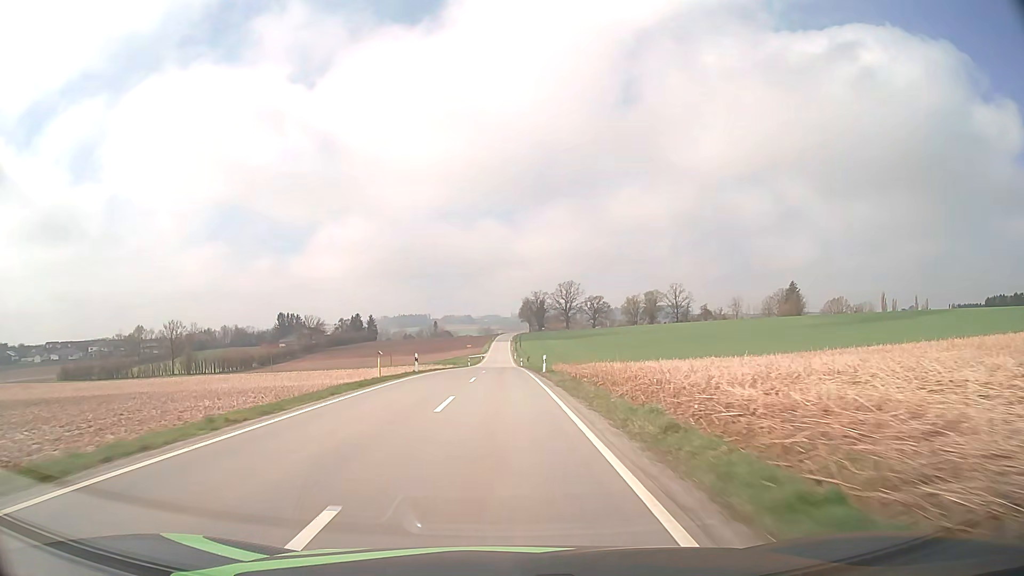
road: tertiary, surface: asphalt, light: Day
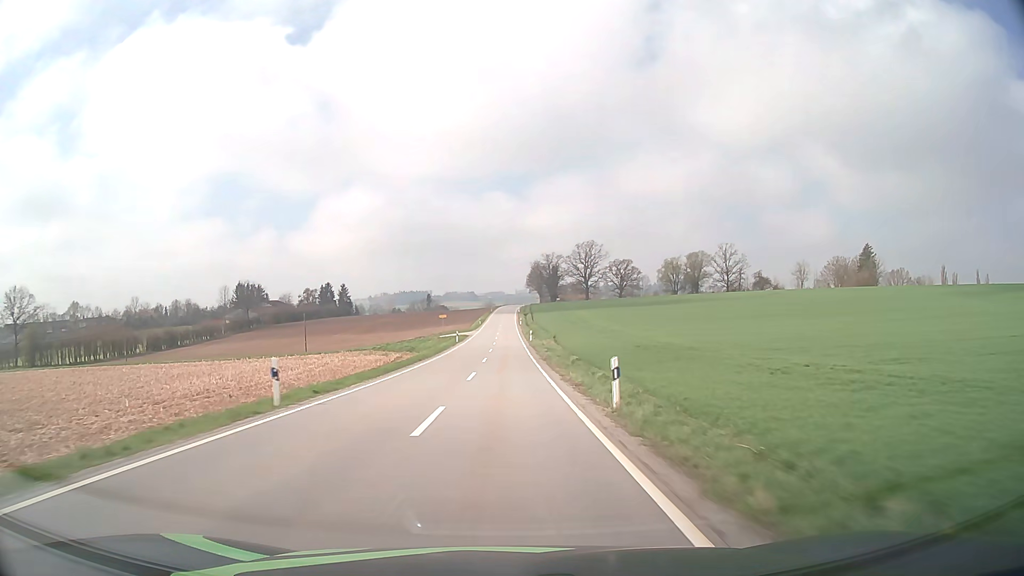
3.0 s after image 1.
(-0.2, +75.4) m; 0°
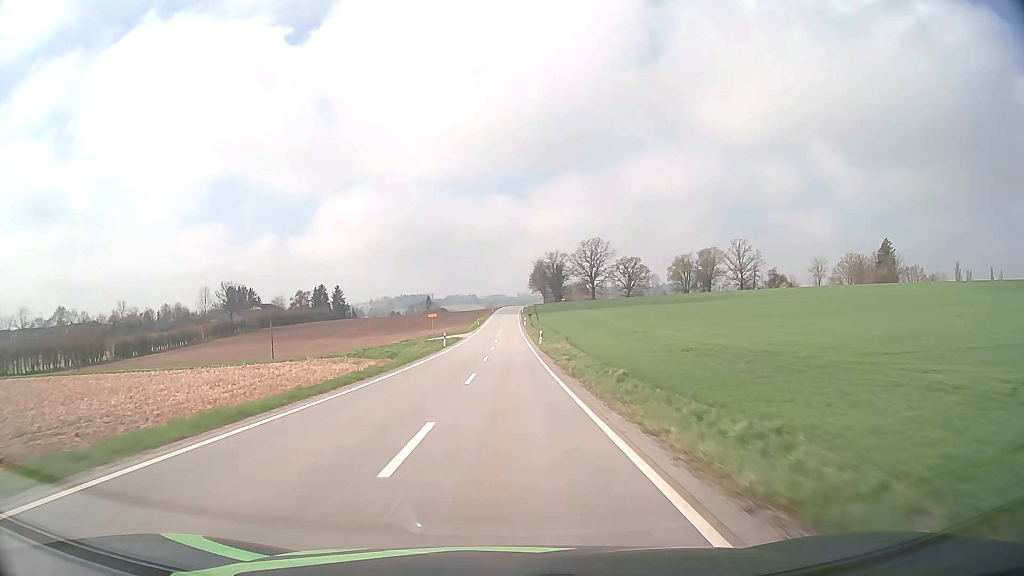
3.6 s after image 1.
(0.0, +14.8) m; 0°
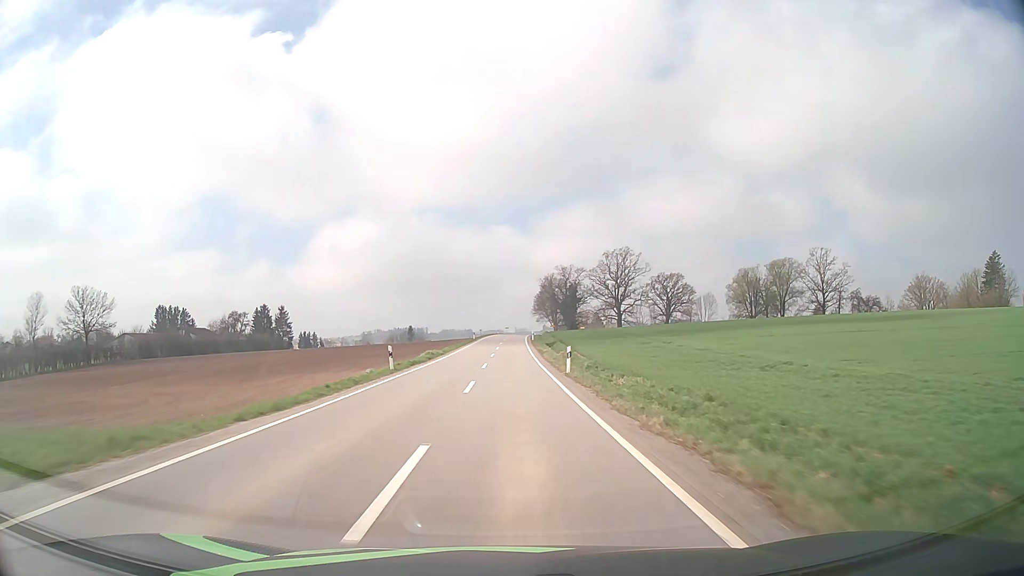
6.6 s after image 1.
(+0.1, +73.5) m; 0°
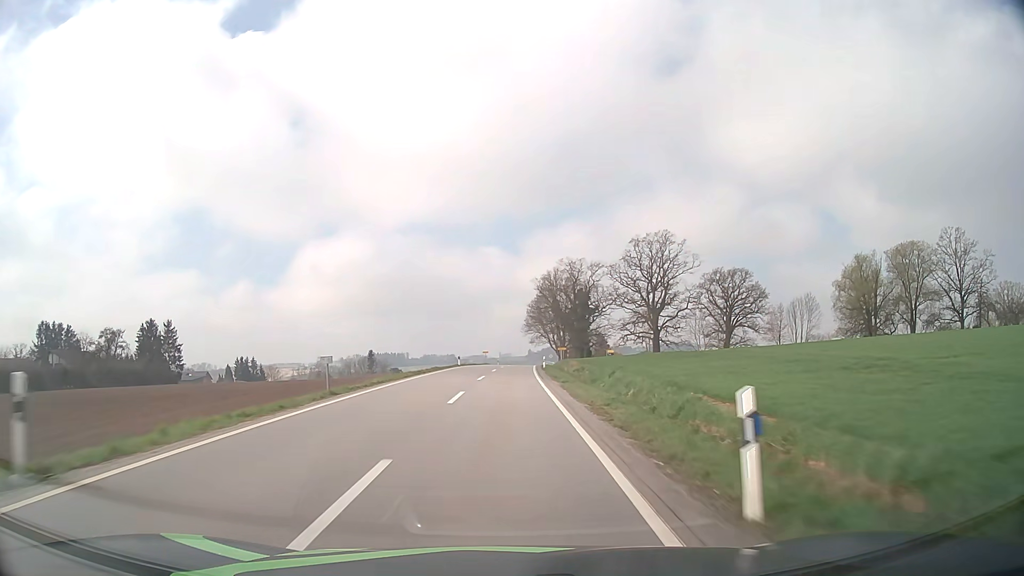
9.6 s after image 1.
(+0.9, +72.8) m; +1°
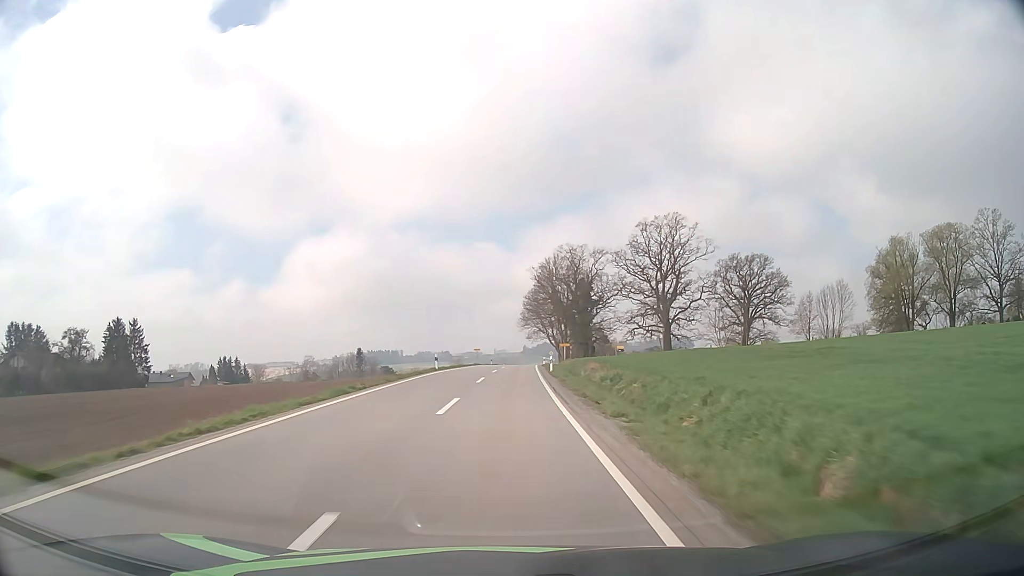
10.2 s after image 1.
(0.0, +14.3) m; 0°
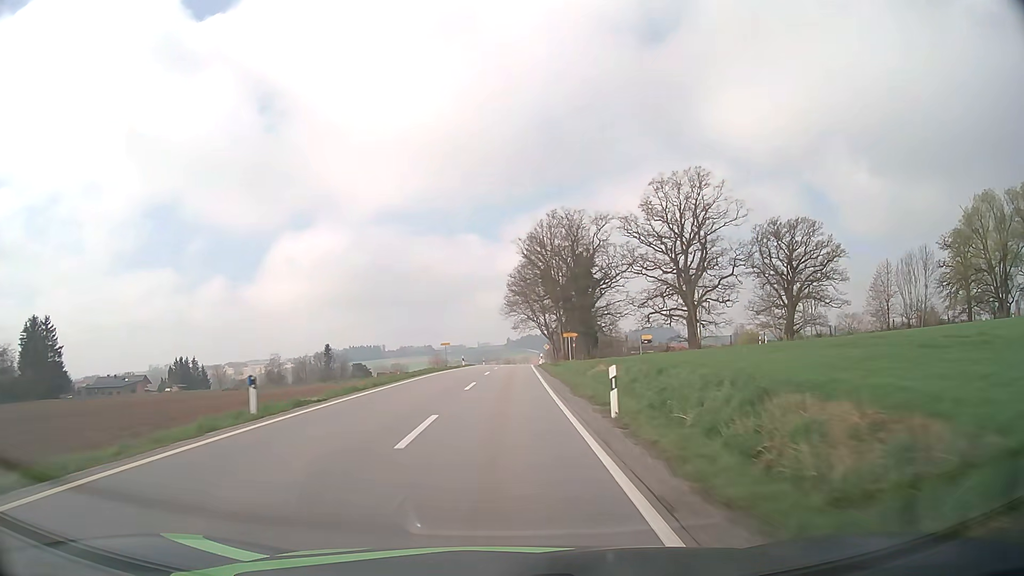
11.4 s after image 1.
(+0.4, +28.3) m; +1°
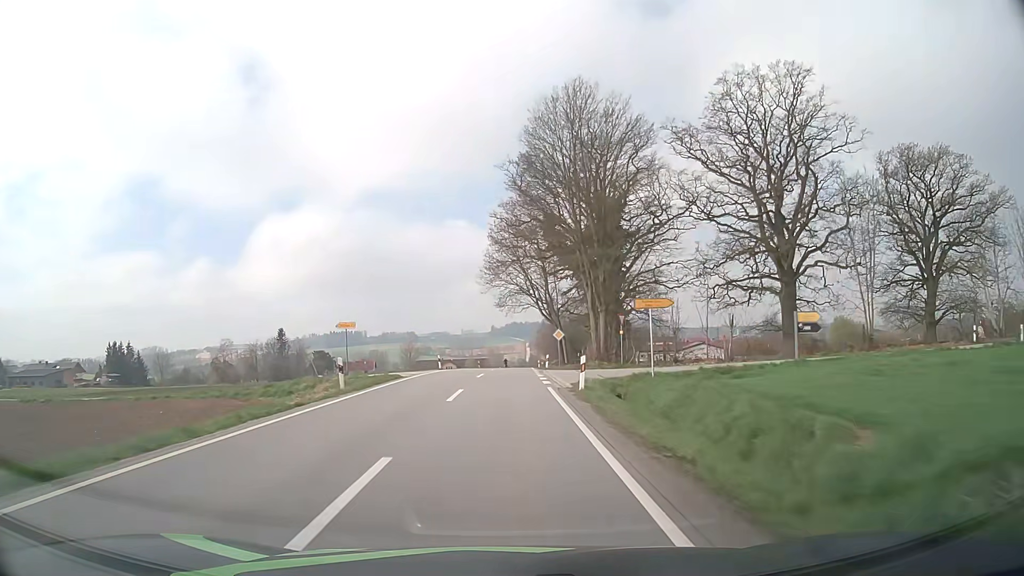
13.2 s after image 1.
(+0.3, +40.5) m; +1°
(0, +10) (0, +20) (0, +30) (0, +40) (+1, +50) (+1, +60) (+1, +70) (+2, +80) (+2, +90) (+2, +100) m
